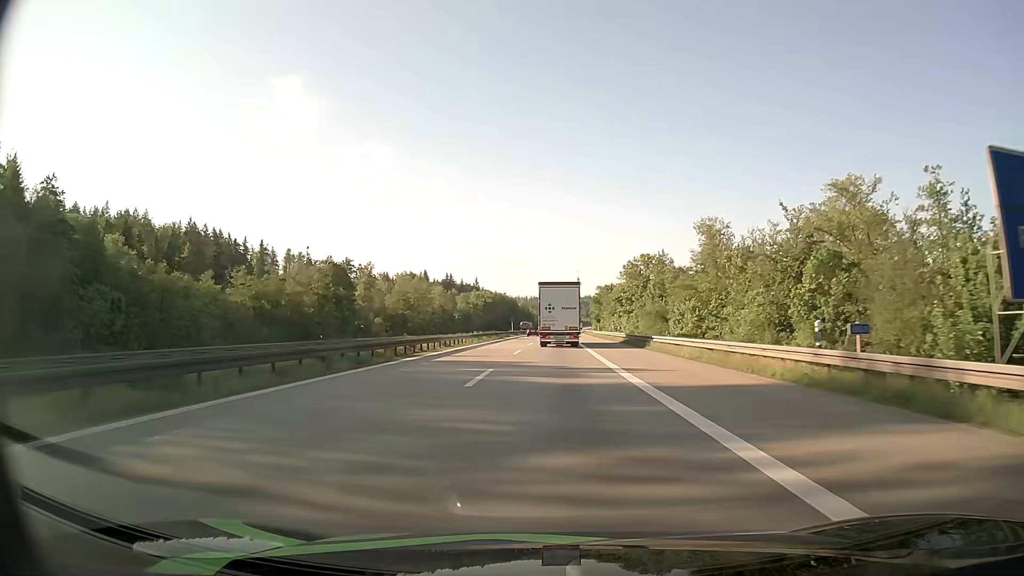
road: motorway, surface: asphalt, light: Day
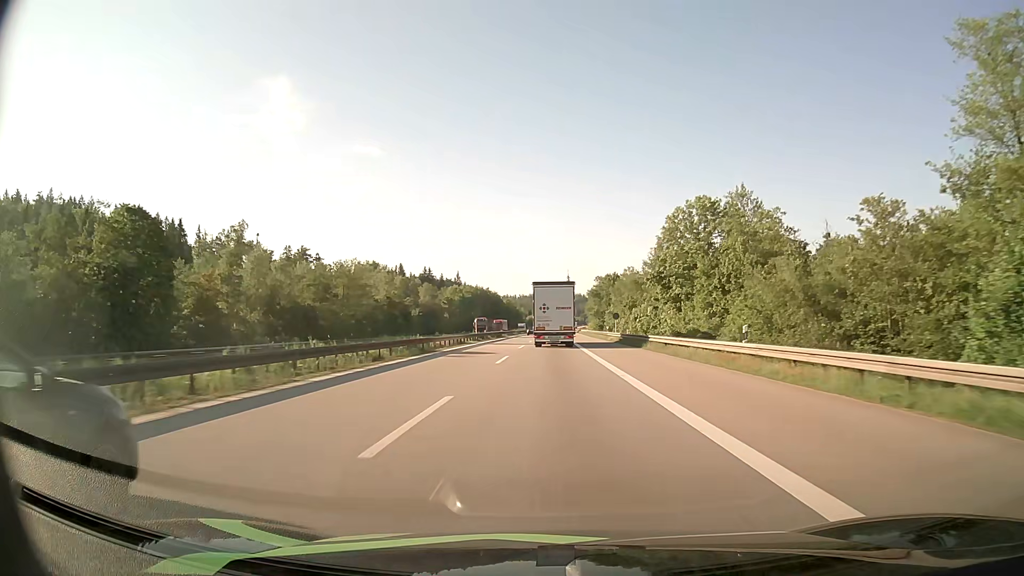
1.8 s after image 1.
(+0.3, +44.3) m; +1°
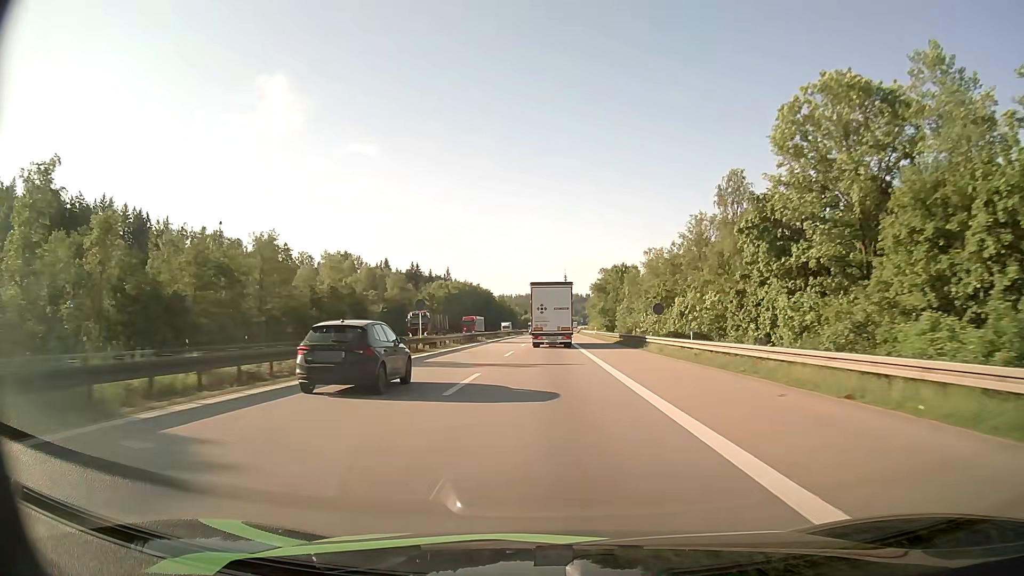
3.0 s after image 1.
(+0.1, +29.6) m; 0°
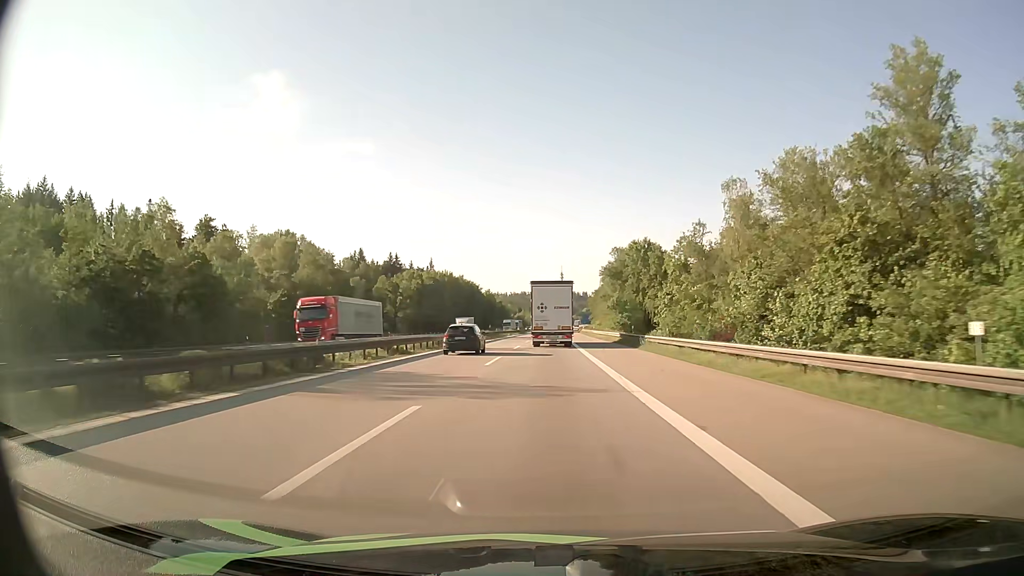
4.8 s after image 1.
(+0.2, +44.4) m; 0°
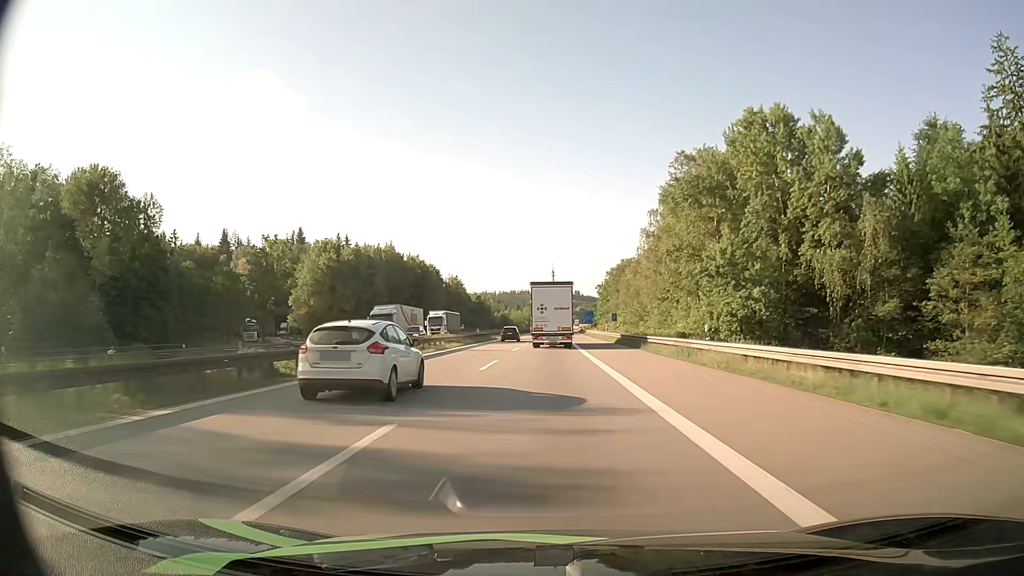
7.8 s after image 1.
(+0.2, +73.9) m; +1°
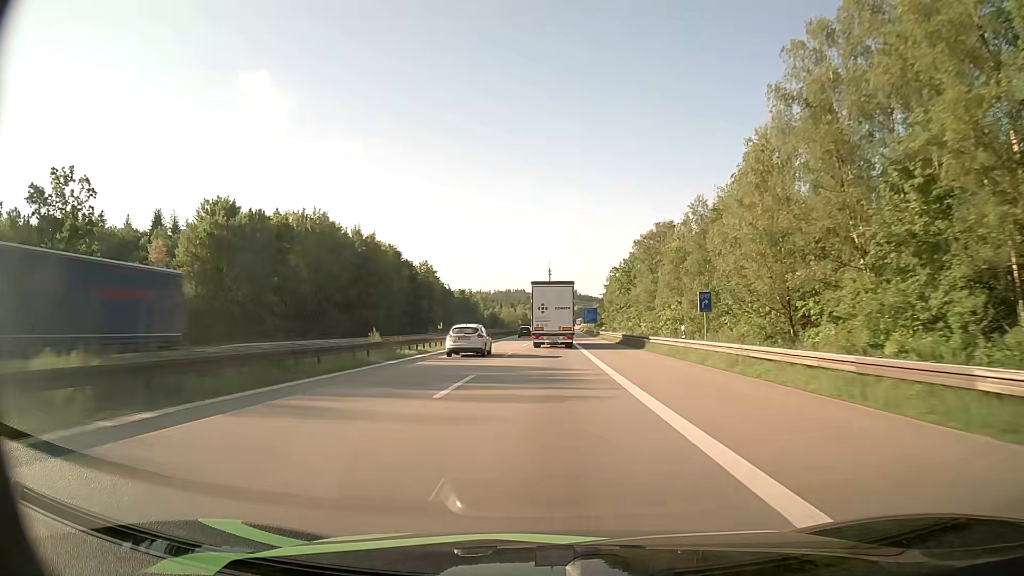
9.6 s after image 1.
(+0.1, +44.4) m; 0°
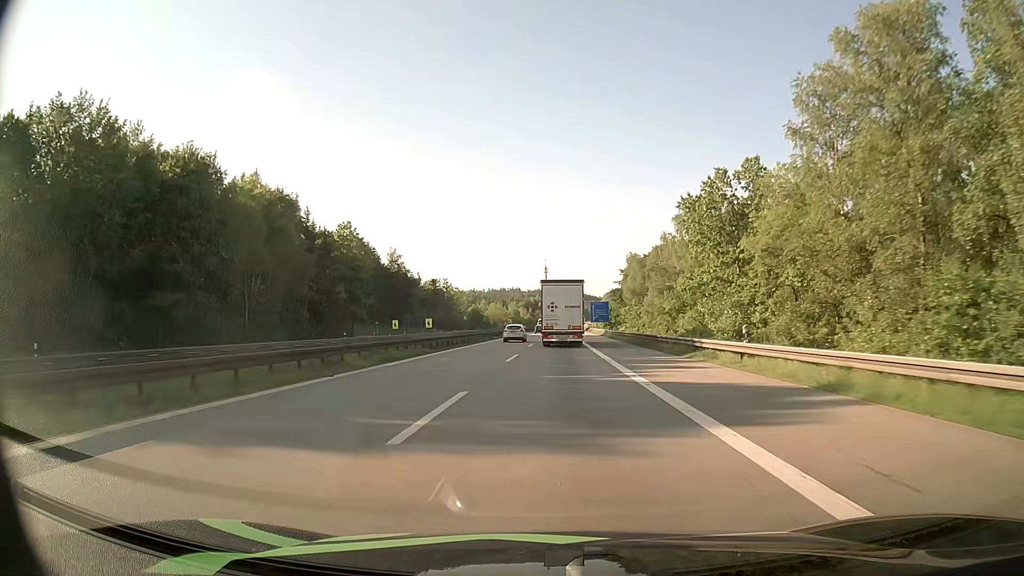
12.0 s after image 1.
(+0.1, +59.2) m; 0°
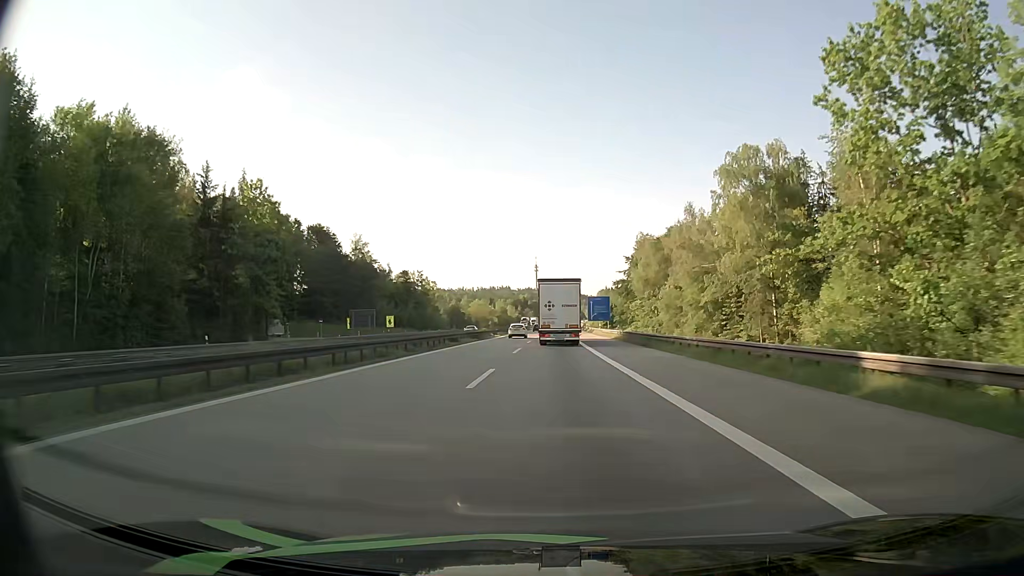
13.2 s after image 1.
(+0.2, +29.4) m; +1°
